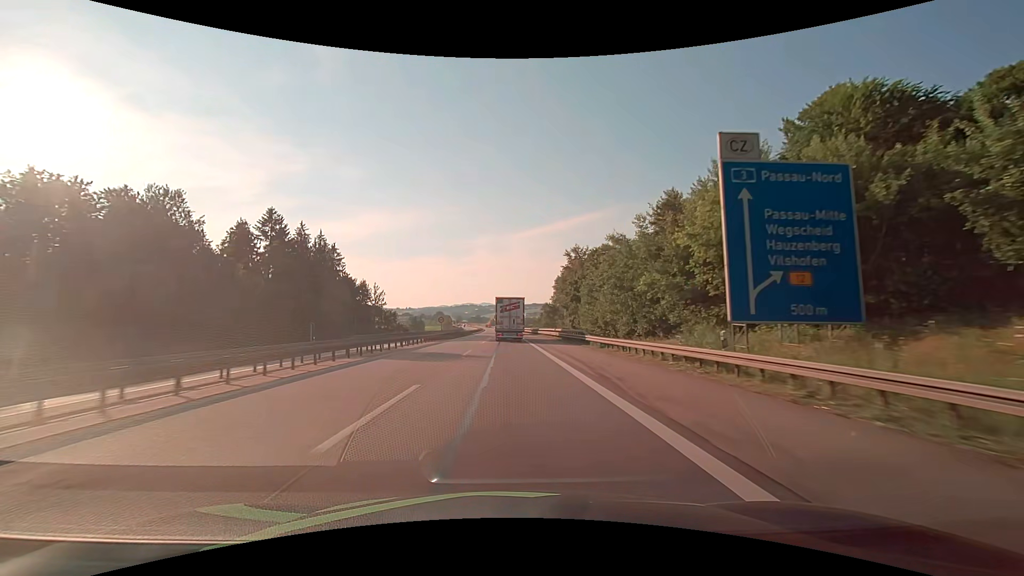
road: motorway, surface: asphalt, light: Day
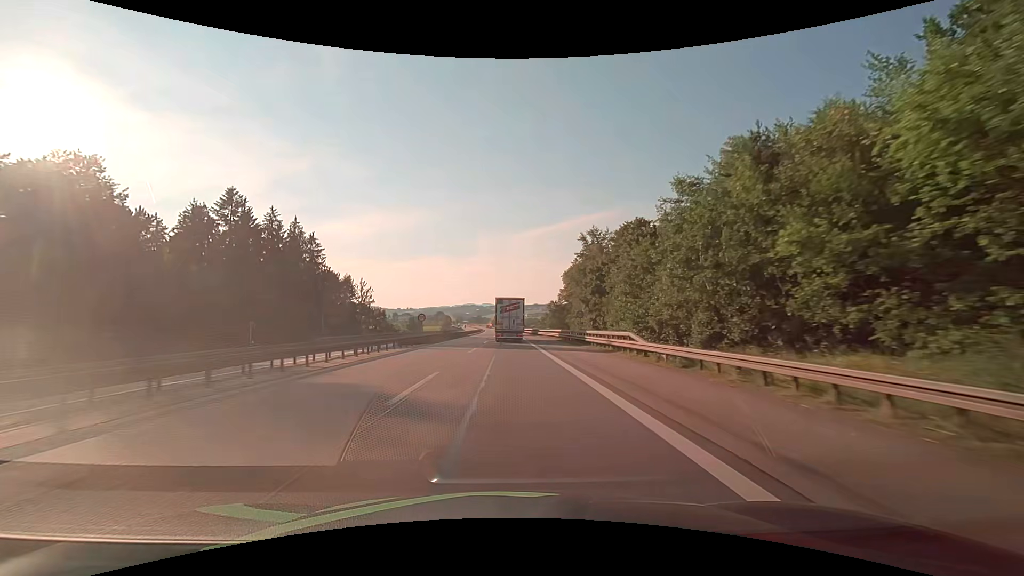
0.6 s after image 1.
(-0.1, +14.9) m; 0°
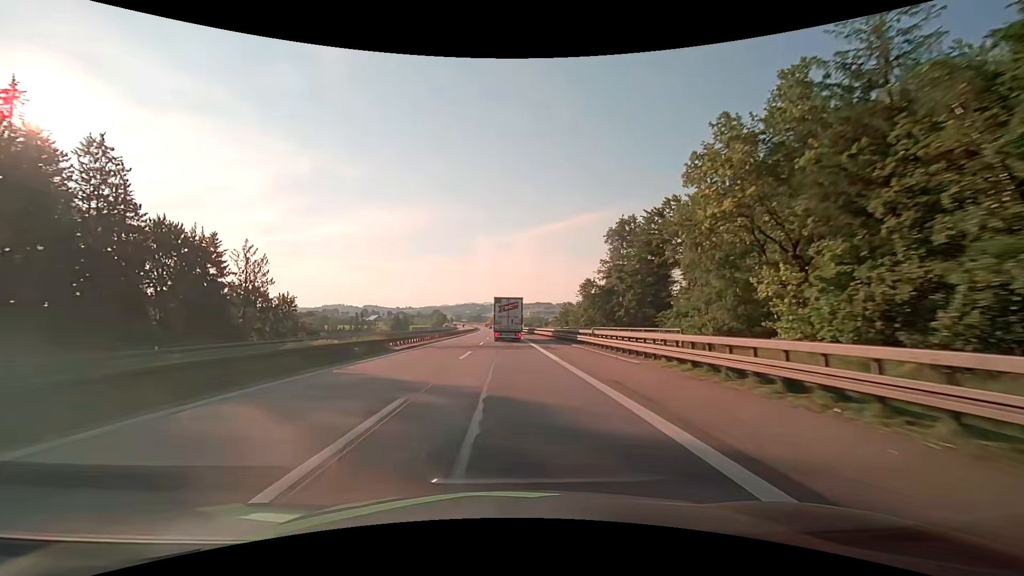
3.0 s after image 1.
(-0.1, +59.0) m; 0°
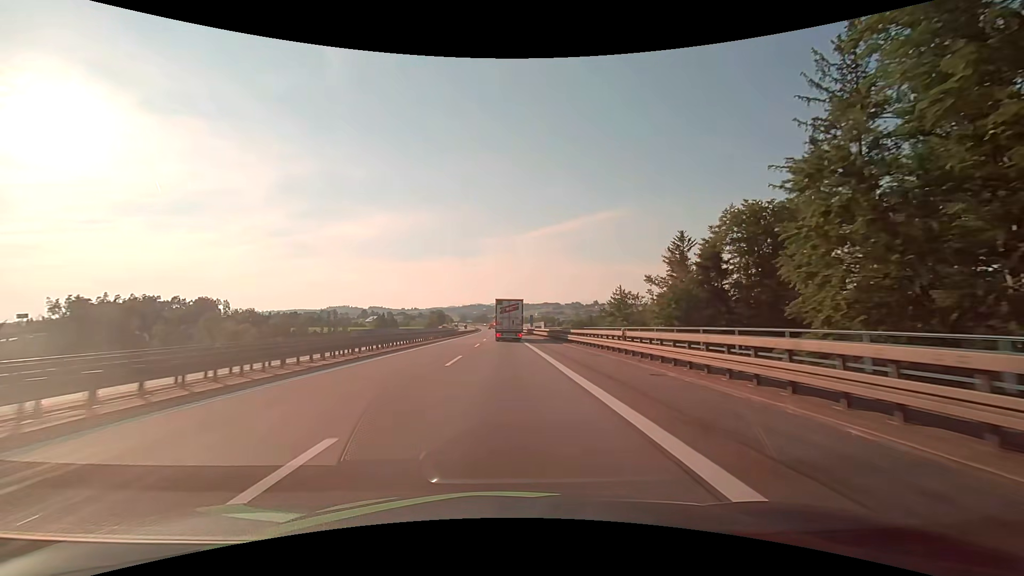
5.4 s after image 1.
(-0.1, +57.0) m; -1°
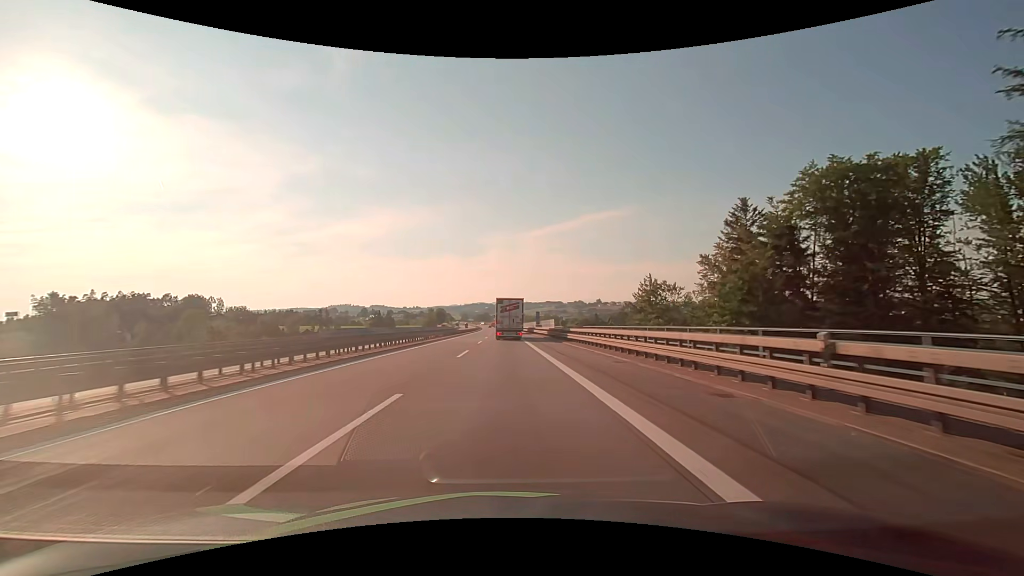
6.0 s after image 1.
(-0.1, +13.9) m; 0°
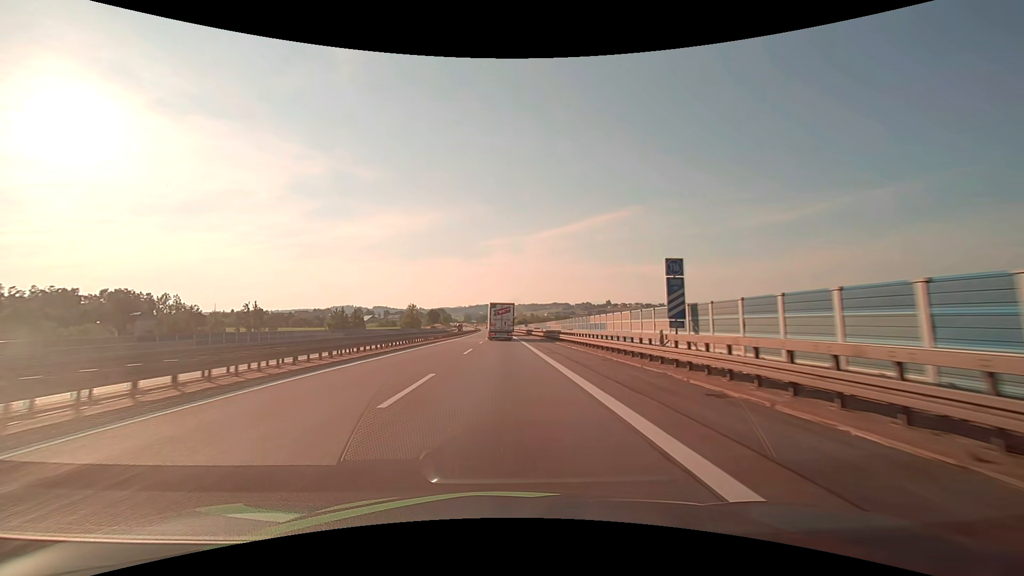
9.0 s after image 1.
(-0.5, +67.6) m; -1°
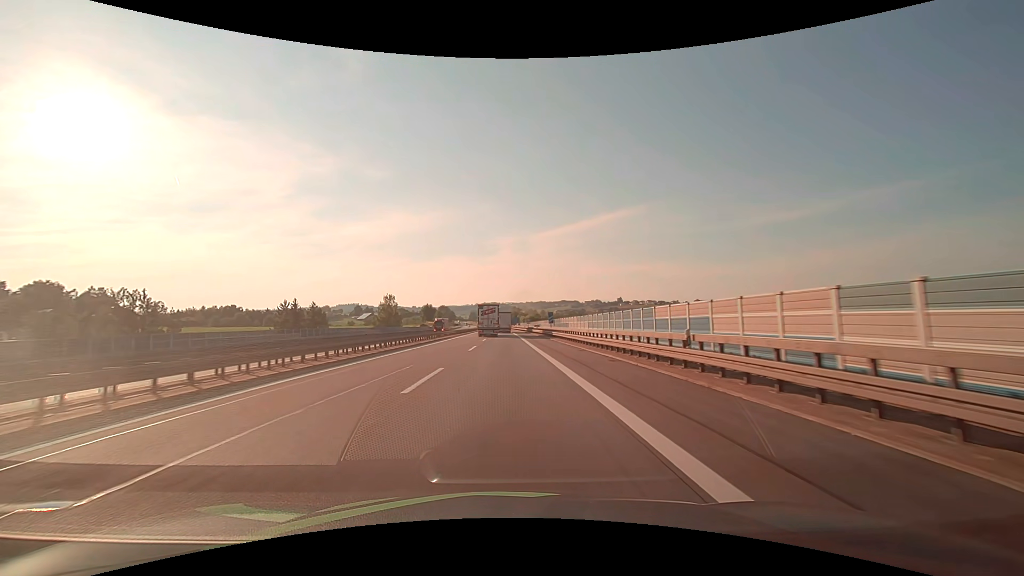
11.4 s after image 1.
(-0.3, +51.5) m; -1°
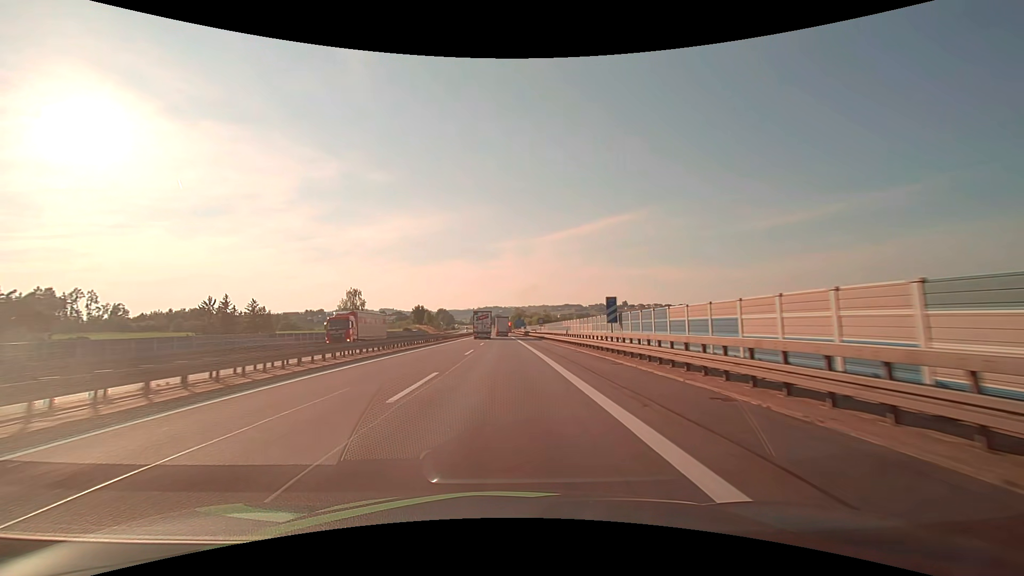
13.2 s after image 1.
(-0.1, +37.7) m; 0°
(0, +10) (0, +20) (0, +30) (0, +40) (0, +50) (0, +60) (-1, +70) (-1, +80) (-1, +90) (-1, +100) m
